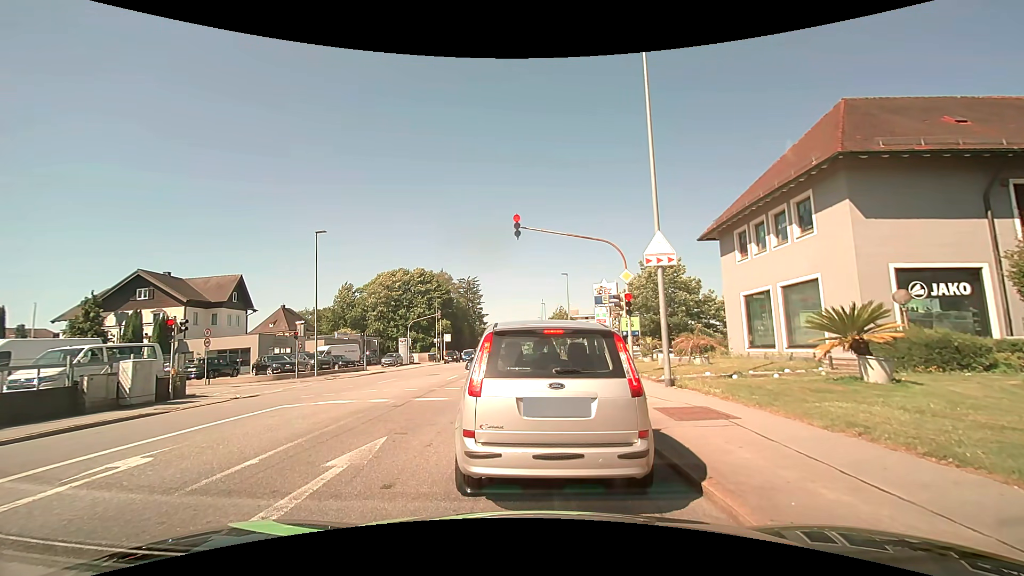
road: tertiary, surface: asphalt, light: Day
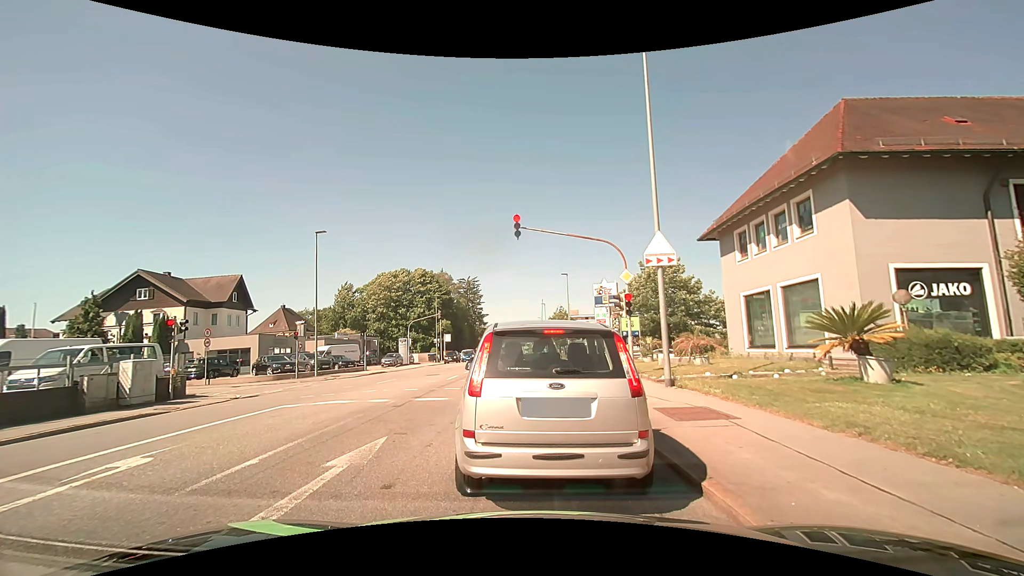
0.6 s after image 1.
(0.0, 0.0) m; 0°
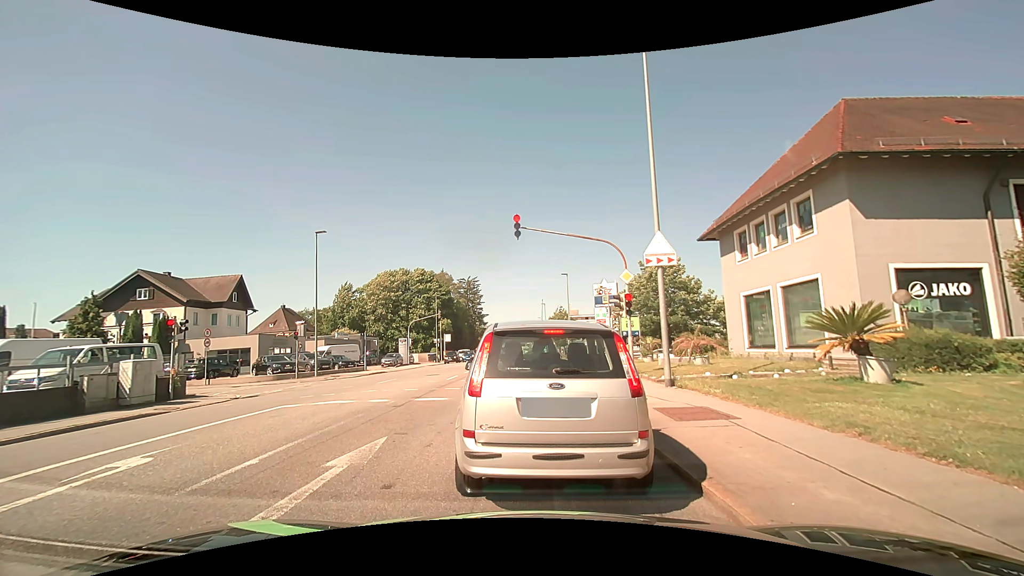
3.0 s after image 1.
(0.0, 0.0) m; 0°
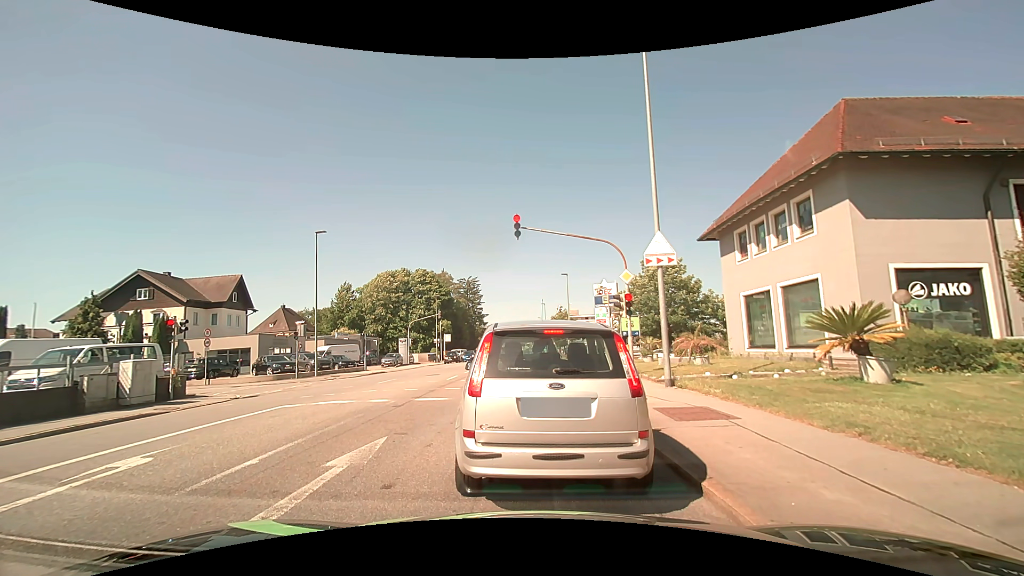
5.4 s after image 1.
(0.0, 0.0) m; 0°
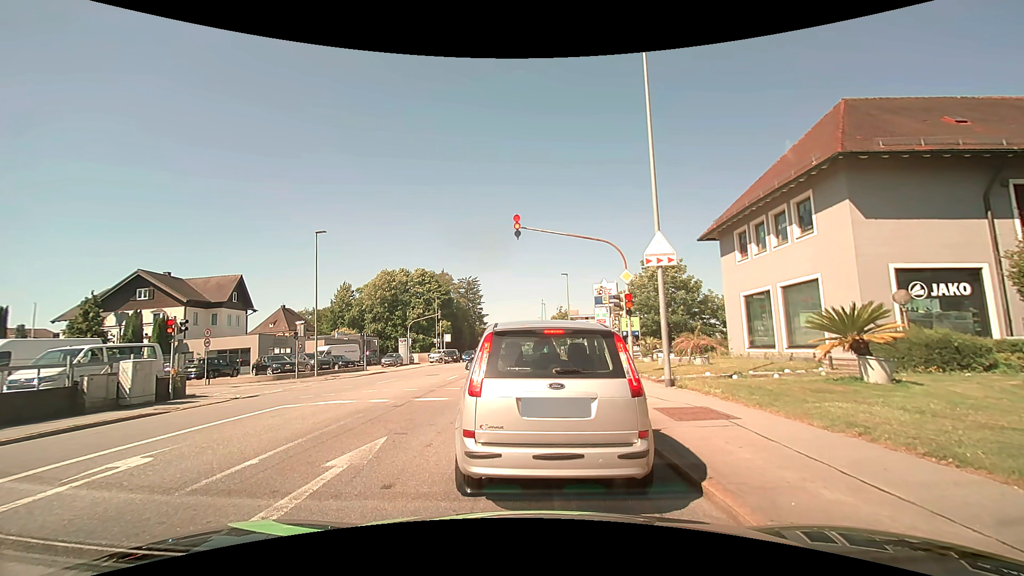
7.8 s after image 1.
(0.0, 0.0) m; 0°
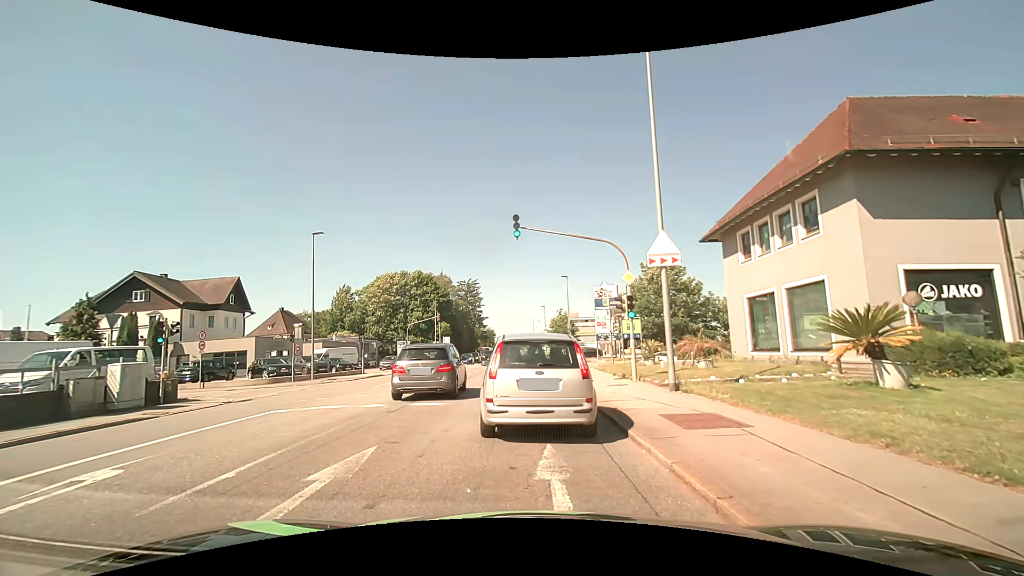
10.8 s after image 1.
(0.0, +0.5) m; 0°
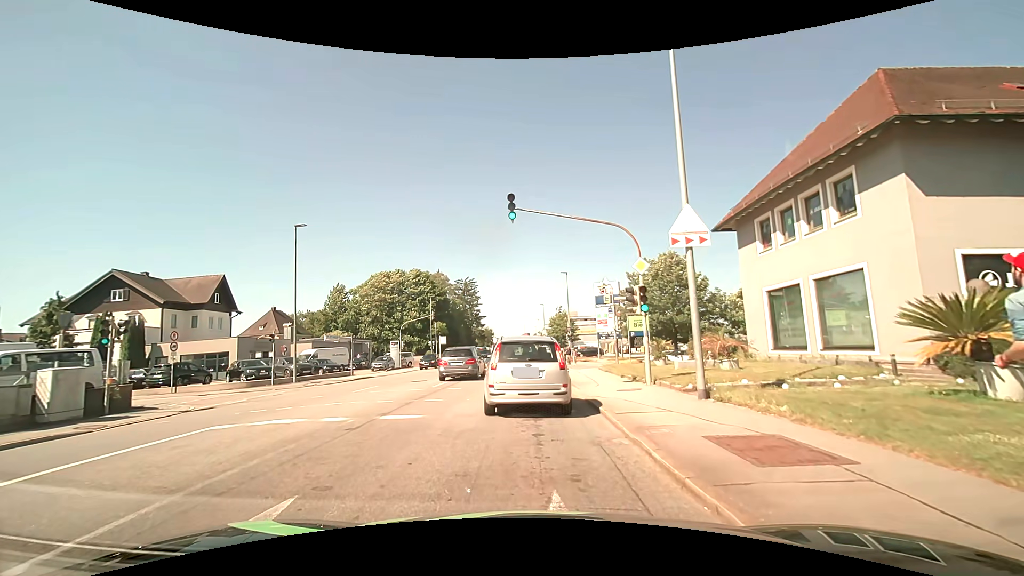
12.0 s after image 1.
(+0.1, +2.5) m; +2°
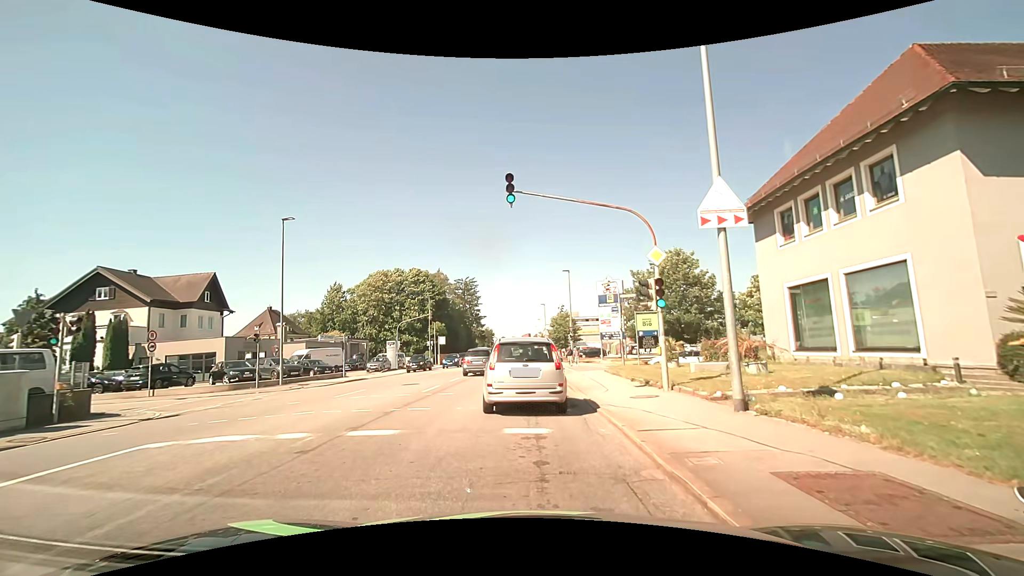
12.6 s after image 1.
(0.0, +1.9) m; 0°
